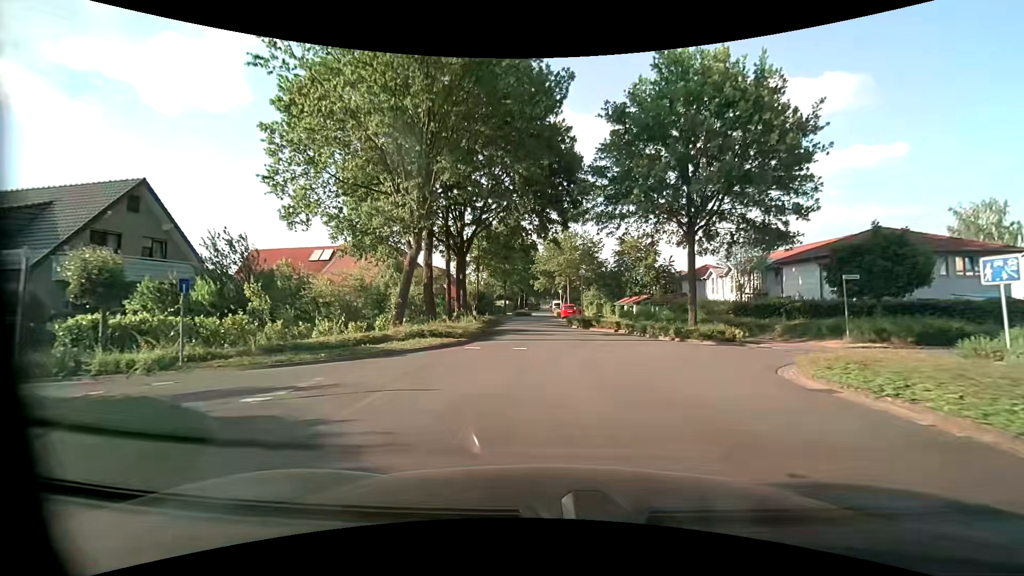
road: unclassified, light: Day
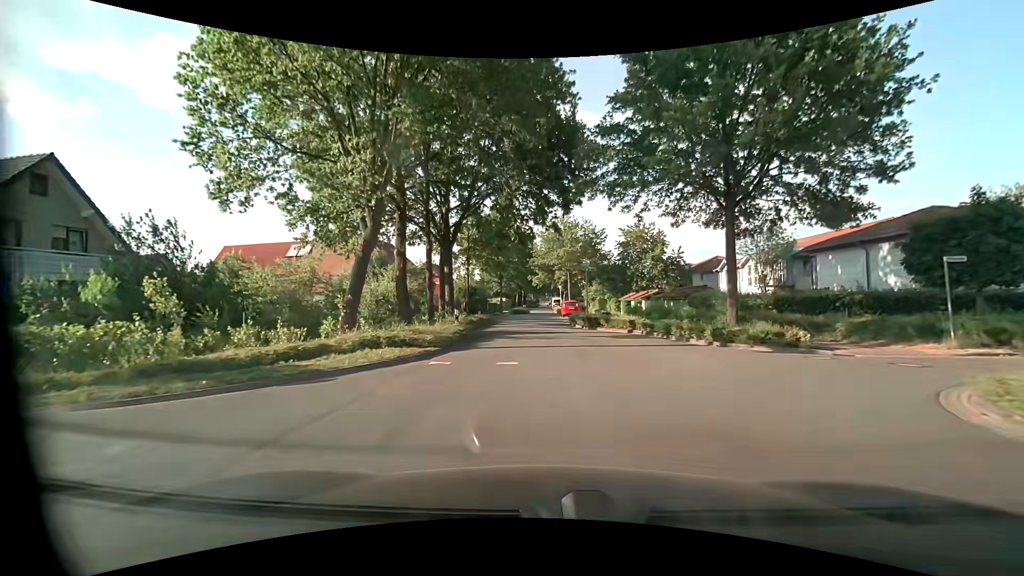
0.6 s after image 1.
(0.0, +4.9) m; +1°
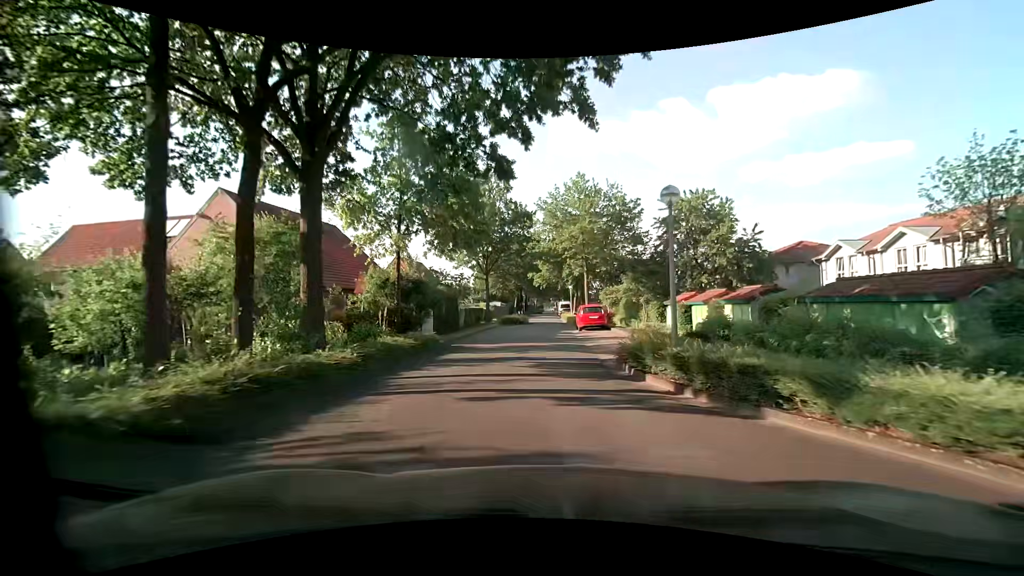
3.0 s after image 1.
(-0.3, +19.4) m; -2°
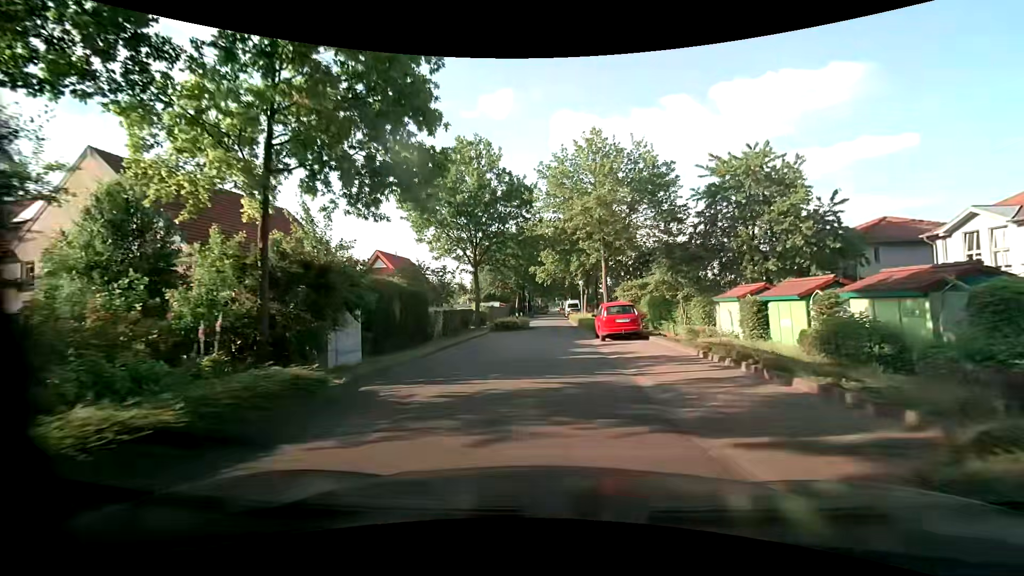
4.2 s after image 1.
(0.0, +9.7) m; 0°
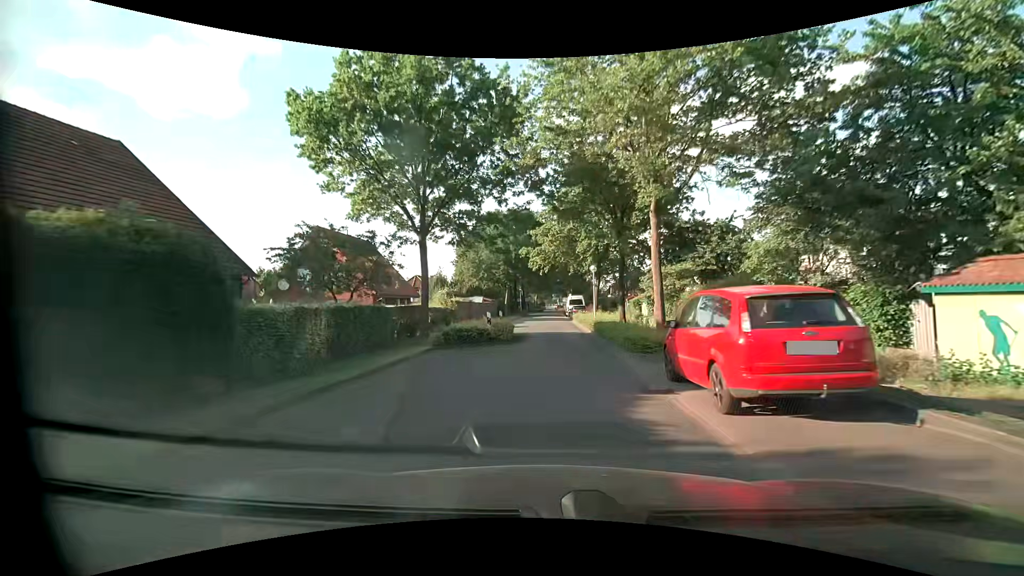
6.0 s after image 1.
(0.0, +14.7) m; +1°
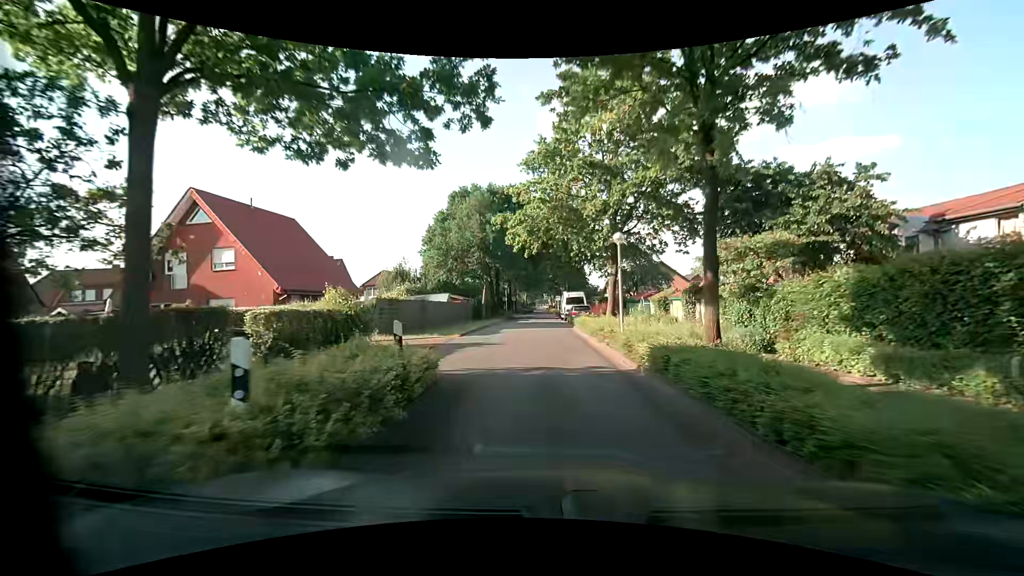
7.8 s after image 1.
(+0.1, +14.5) m; +1°
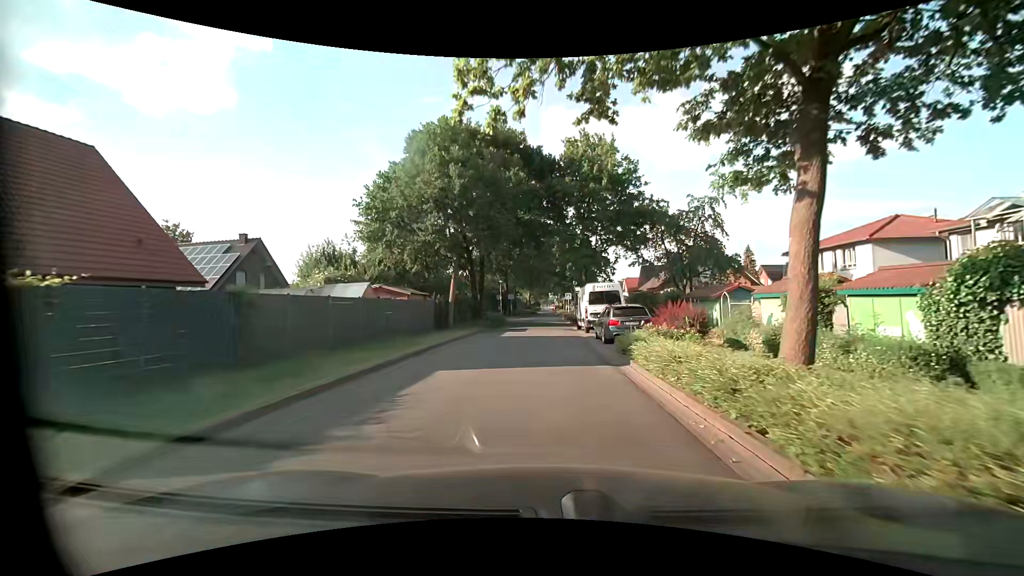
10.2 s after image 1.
(0.0, +18.8) m; -1°
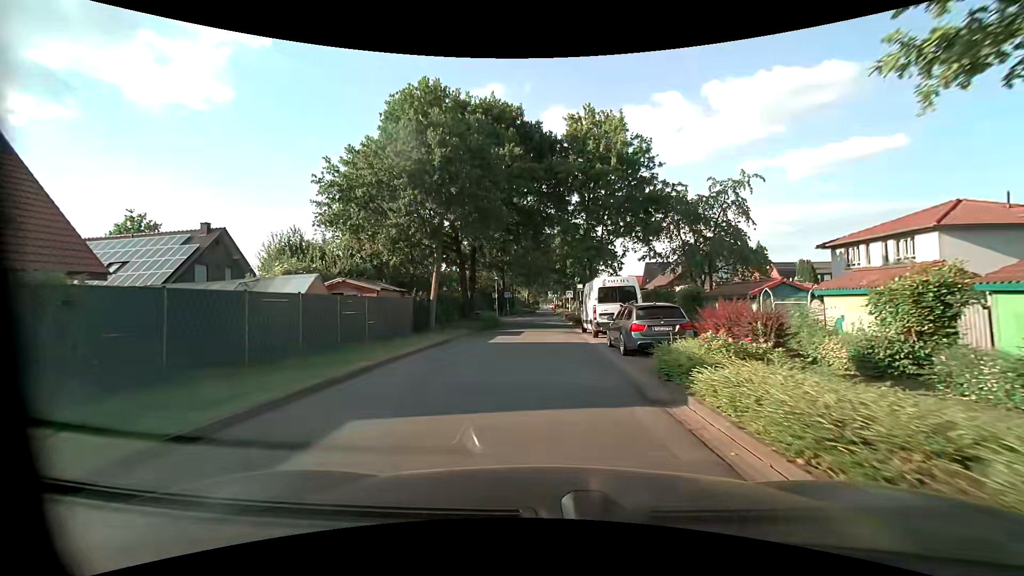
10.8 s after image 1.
(0.0, +4.6) m; 0°
